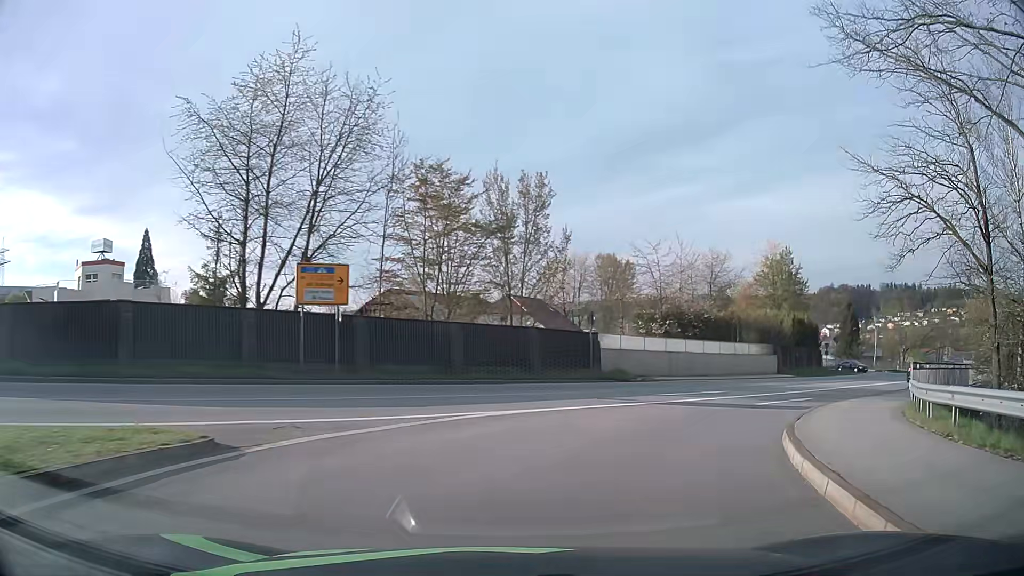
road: primary_link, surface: asphalt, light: Day
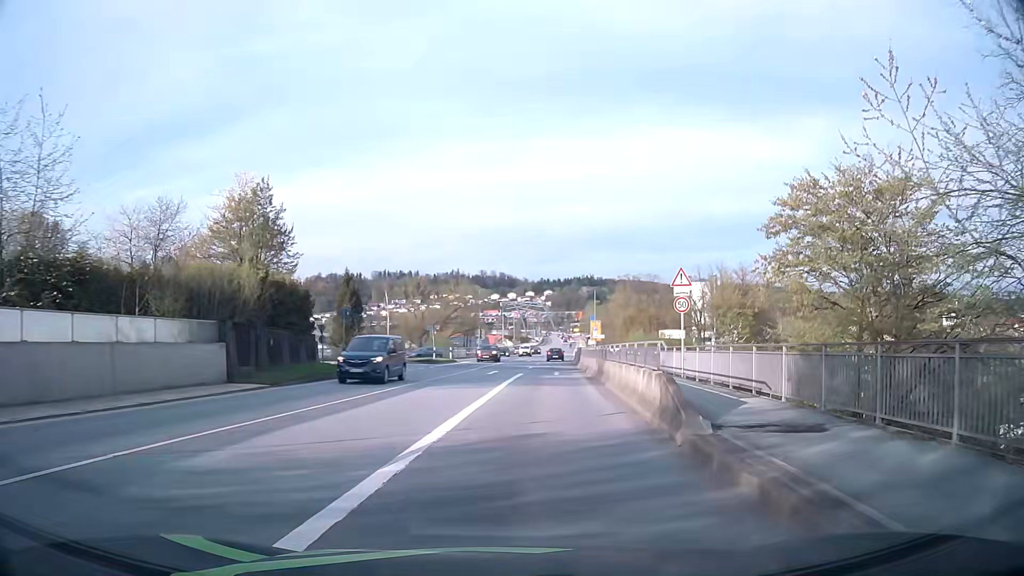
(+10.1, +22.9) m; +45°
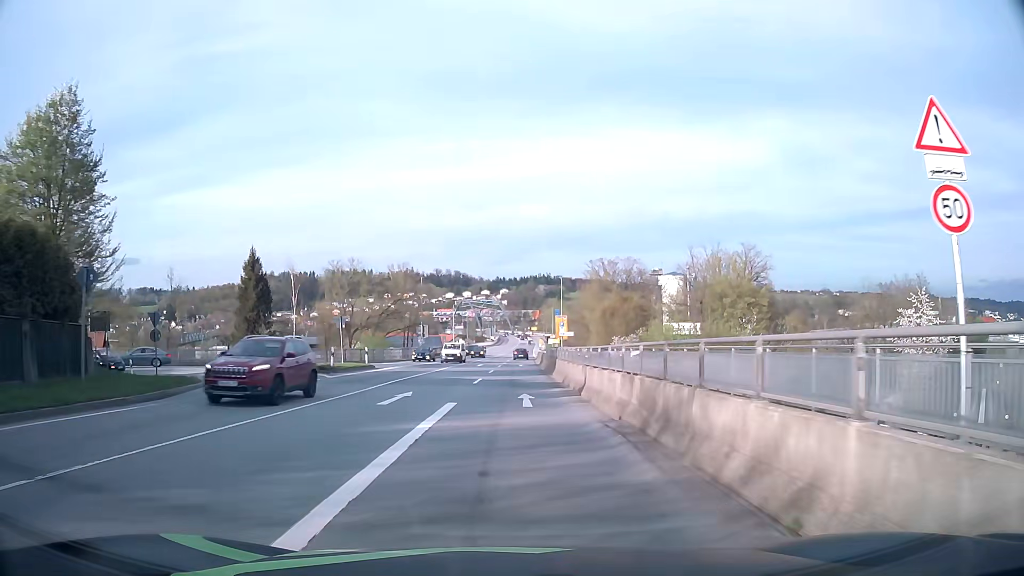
(+1.1, +19.0) m; +4°
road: primary
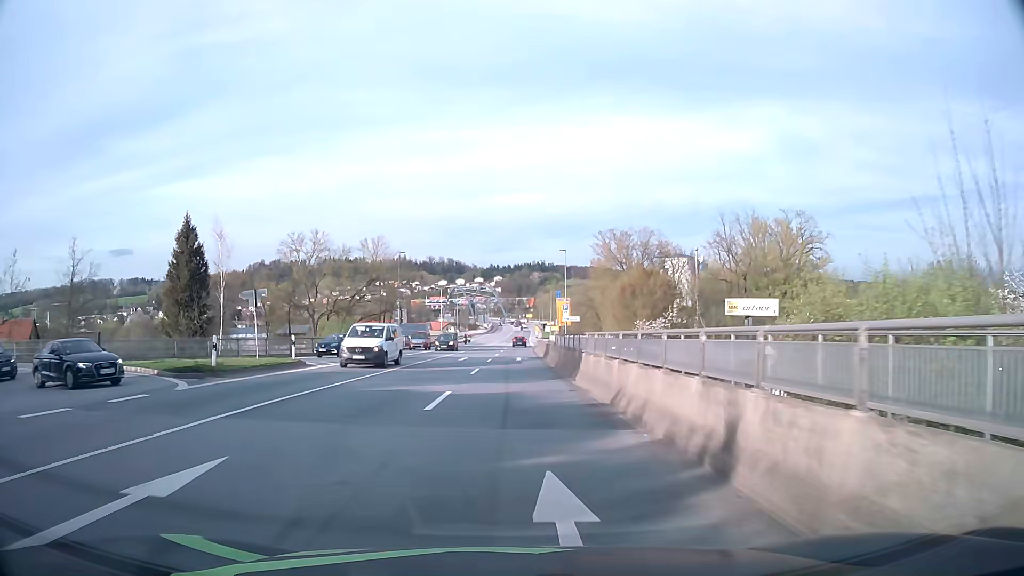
(0.0, +14.1) m; 0°
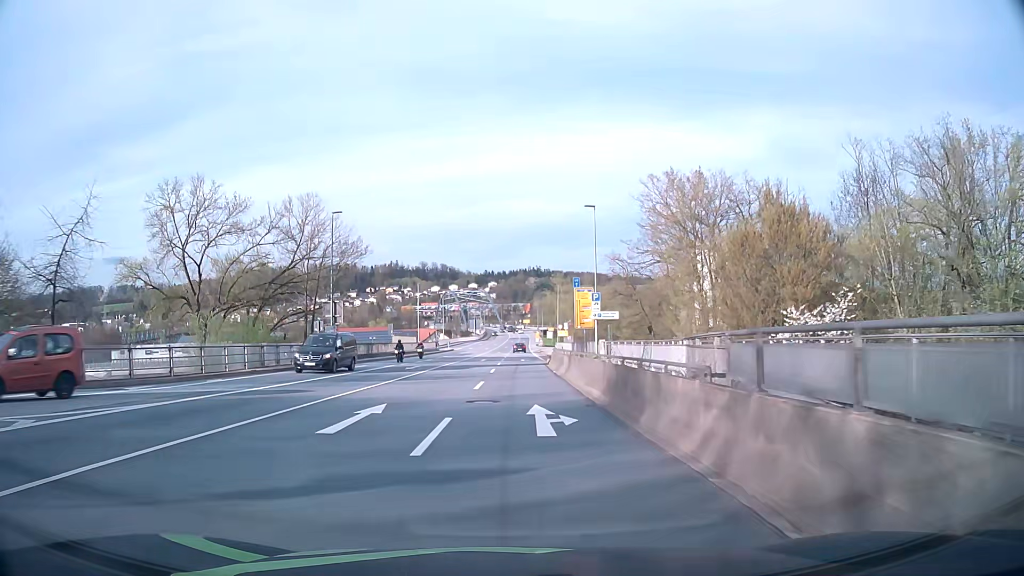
(+0.1, +28.1) m; +1°
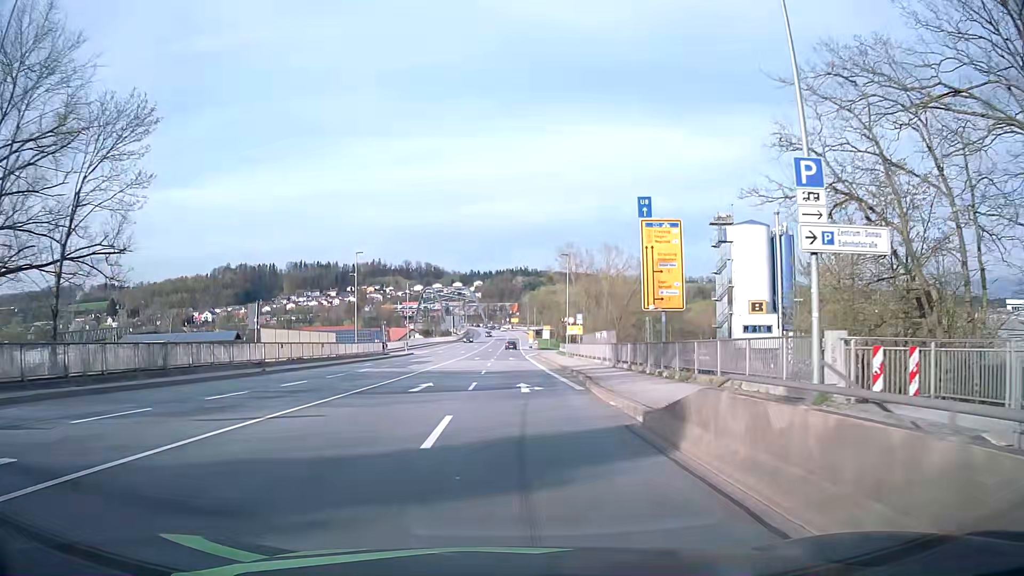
(+0.3, +35.1) m; +1°
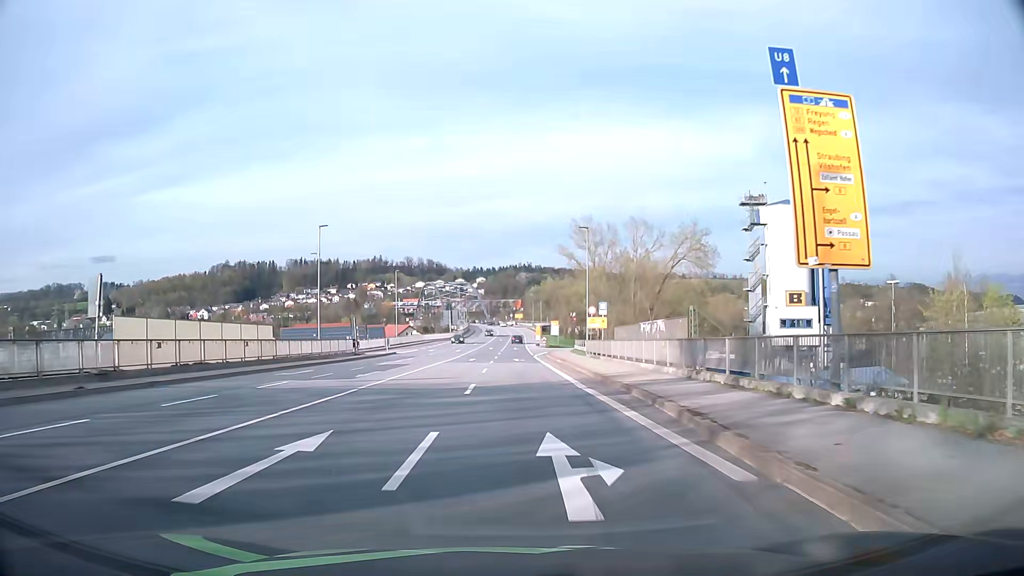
(0.0, +14.6) m; 0°
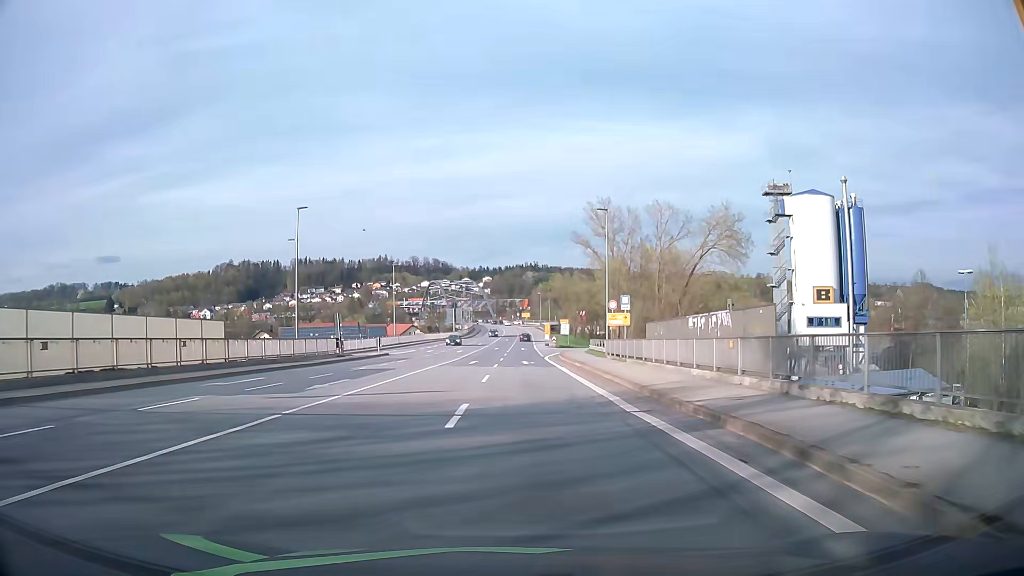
(0.0, +7.4) m; 0°
(0, +10) (0, +20) (-1, +30) (-1, +40) (-1, +50) (-1, +60) (-1, +70) (-1, +80) (-1, +90) (-1, +100) m
